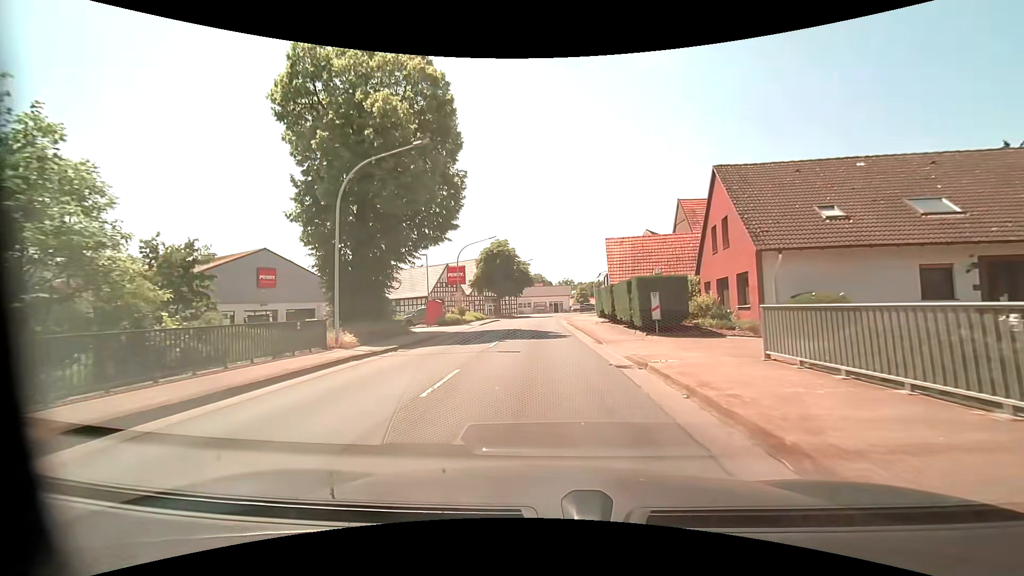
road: primary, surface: asphalt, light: Day
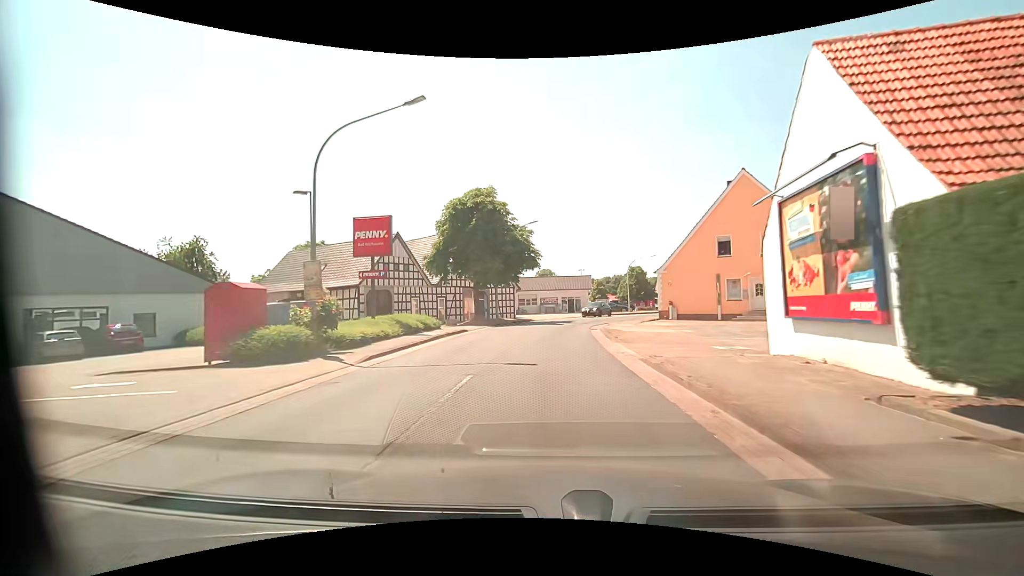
(-0.4, +28.1) m; -1°
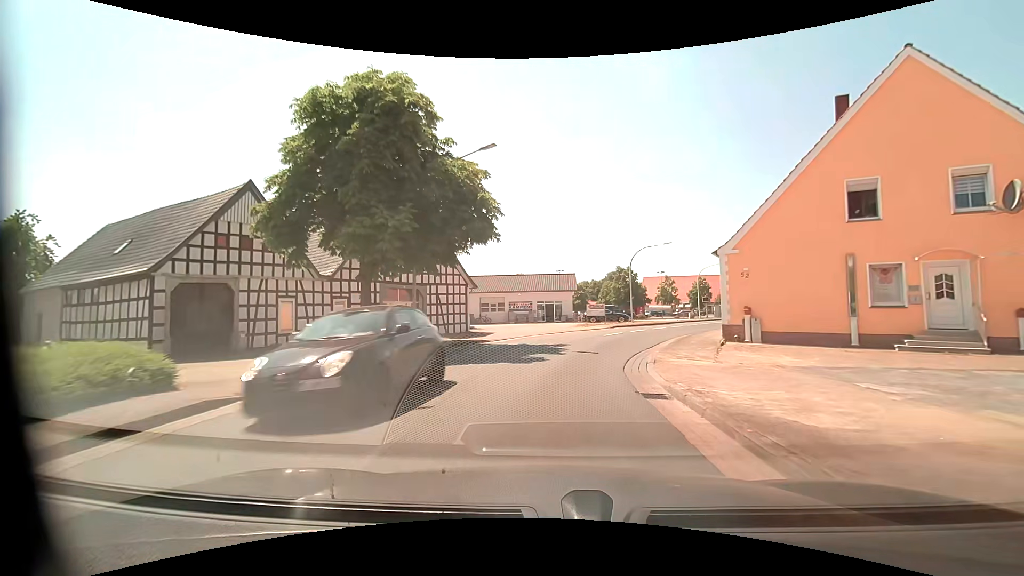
(+0.4, +18.8) m; +3°
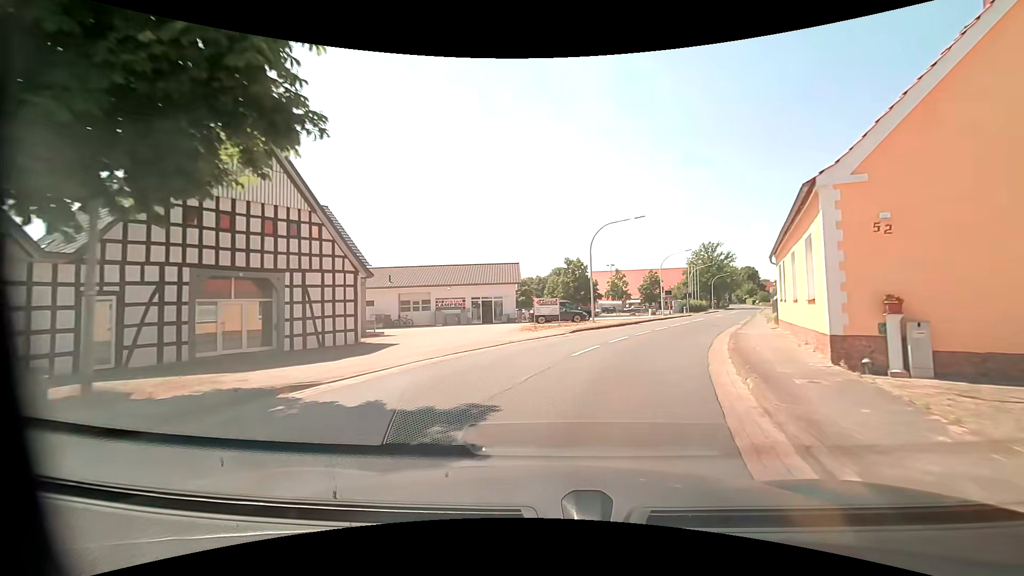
(+0.6, +11.9) m; +7°
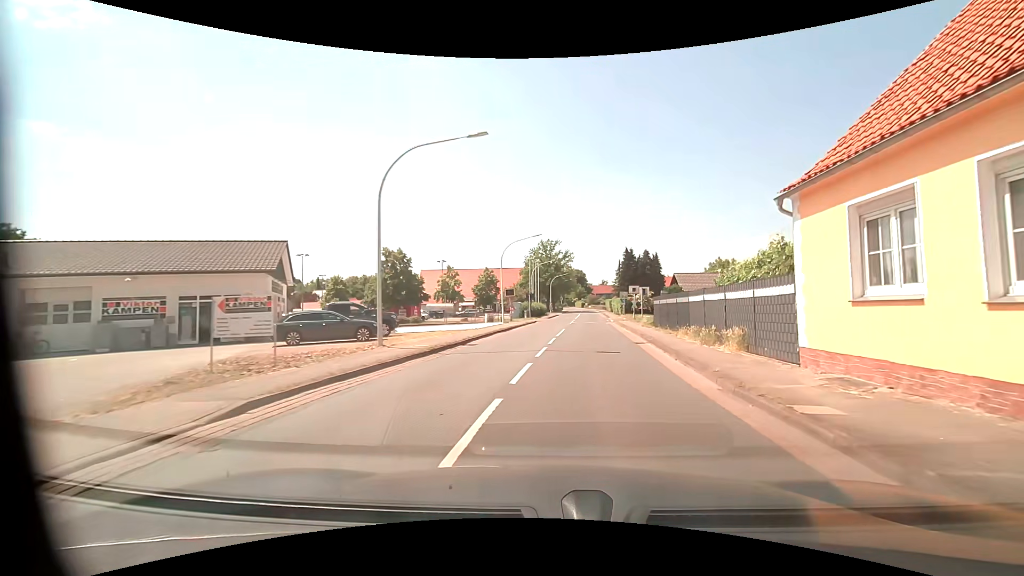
(+2.5, +17.2) m; +18°
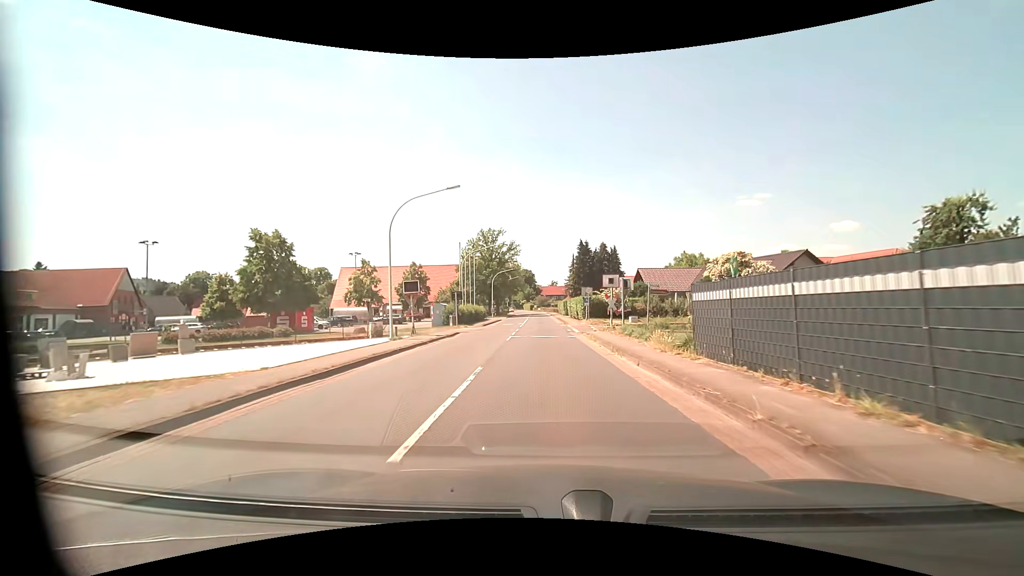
(+1.3, +18.0) m; +6°
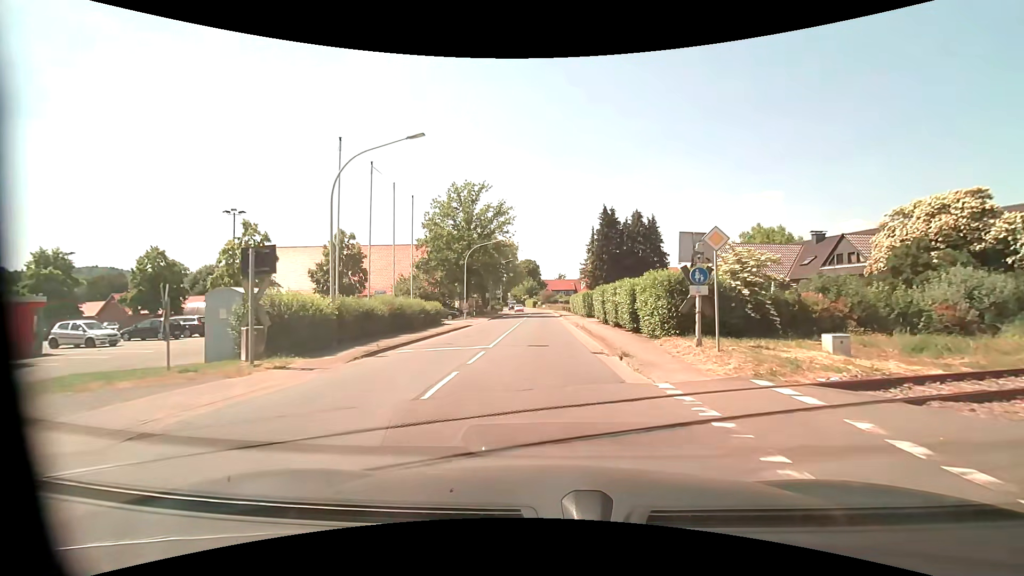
(0.0, +30.2) m; -1°
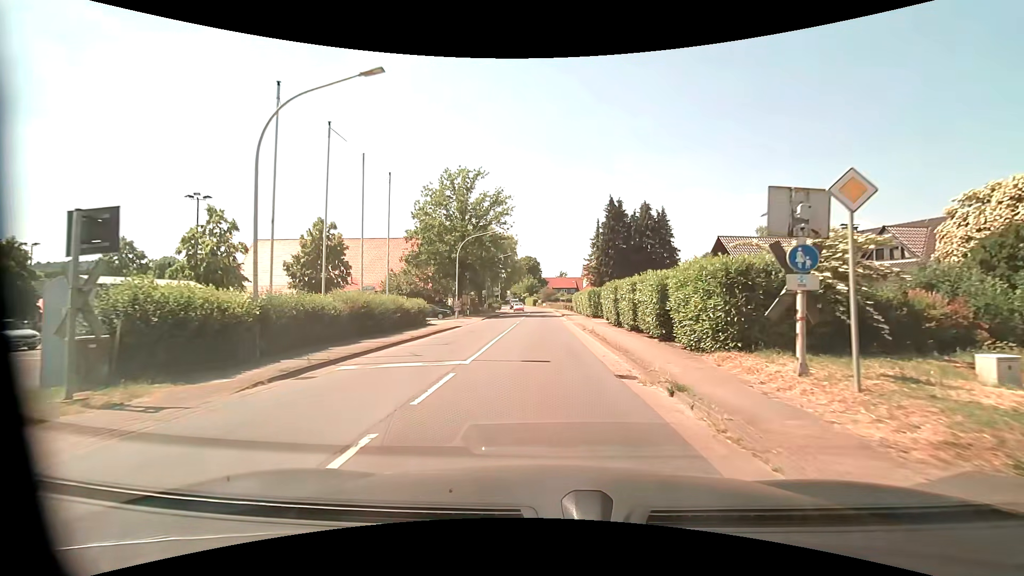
(0.0, +4.8) m; 0°
(0, +10) (0, +20) (0, +30) (0, +40) (0, +50) (-1, +60) (-1, +70) (-1, +80) (-1, +90) (-2, +100) m
